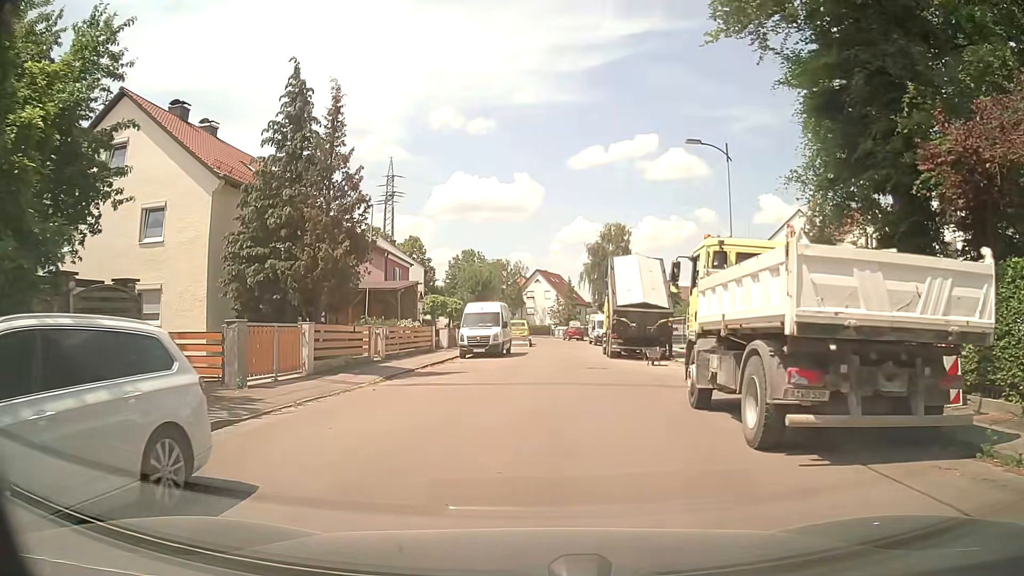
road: residential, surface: asphalt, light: Day
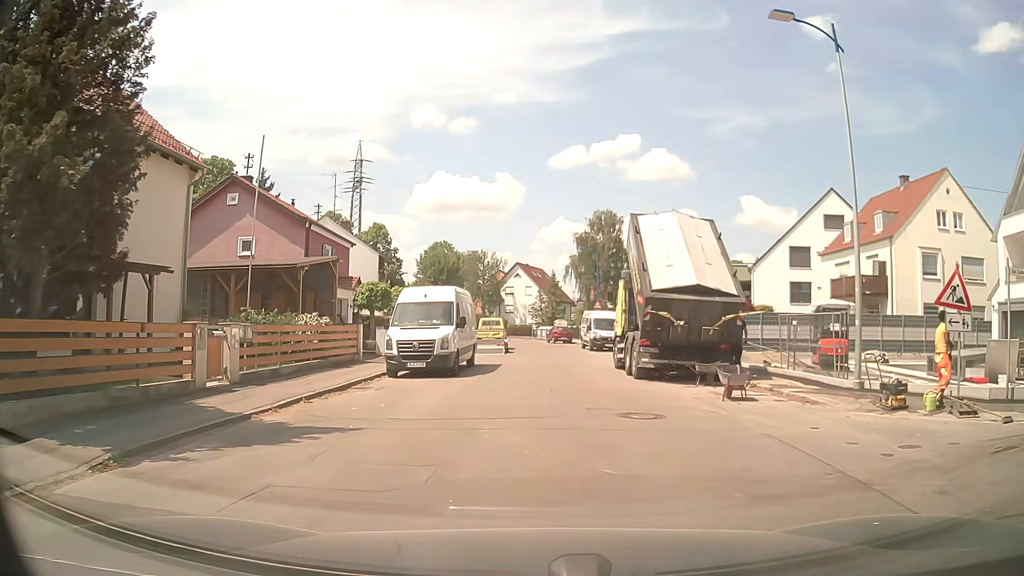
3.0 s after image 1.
(+0.2, +11.8) m; +1°
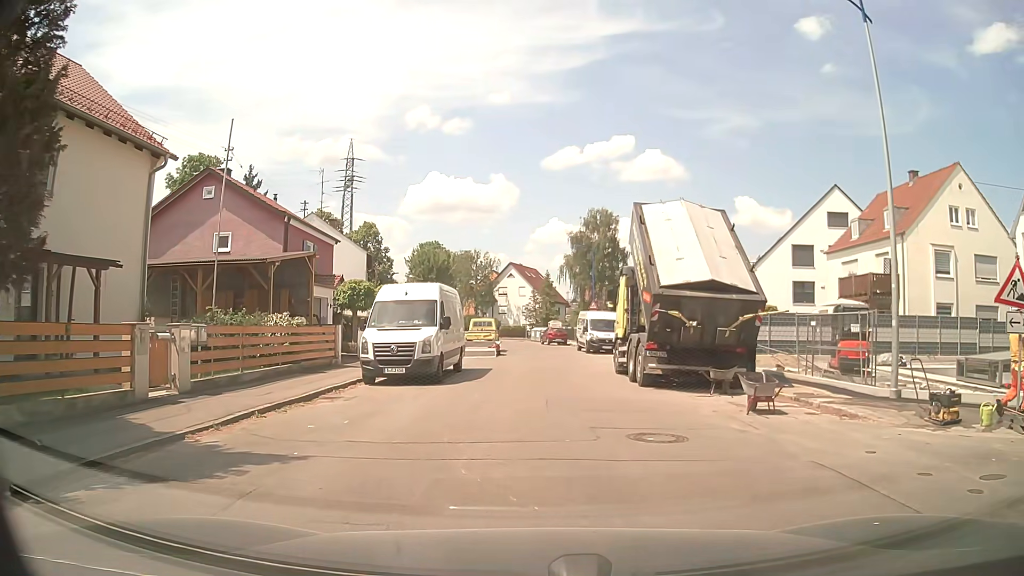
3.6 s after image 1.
(0.0, +2.0) m; +2°
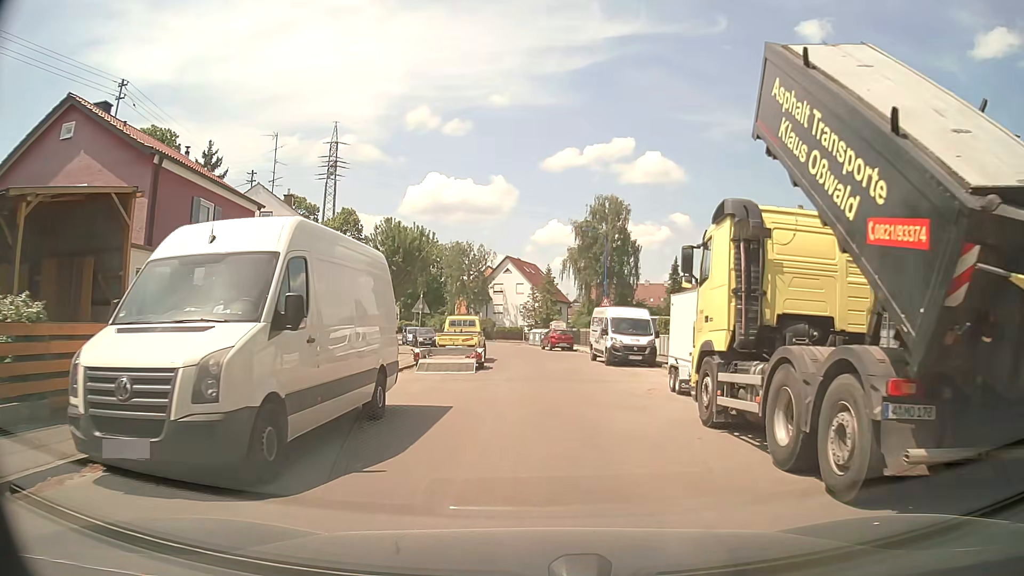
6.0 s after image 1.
(-0.1, +11.3) m; -1°
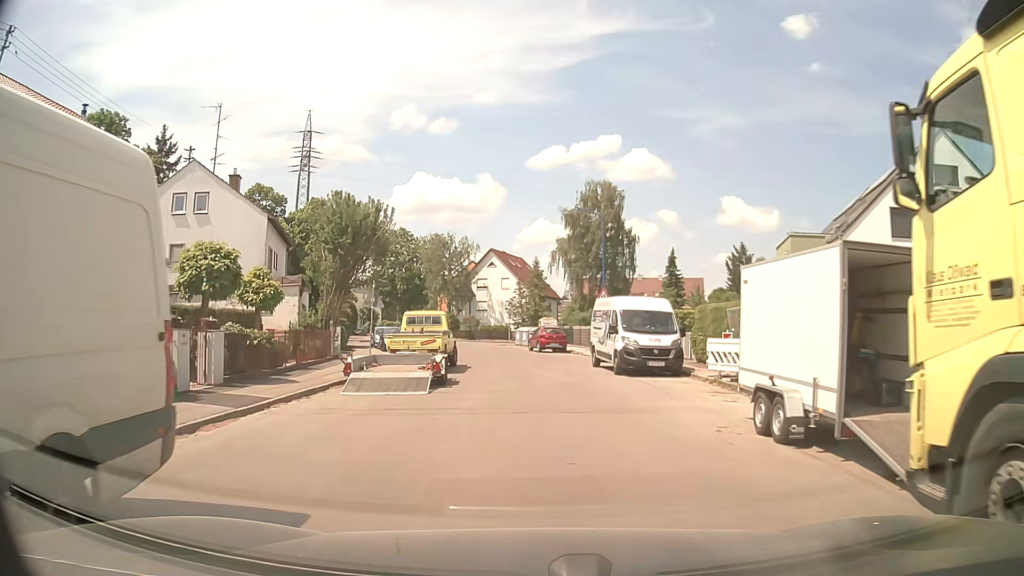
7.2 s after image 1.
(+0.2, +7.2) m; +2°
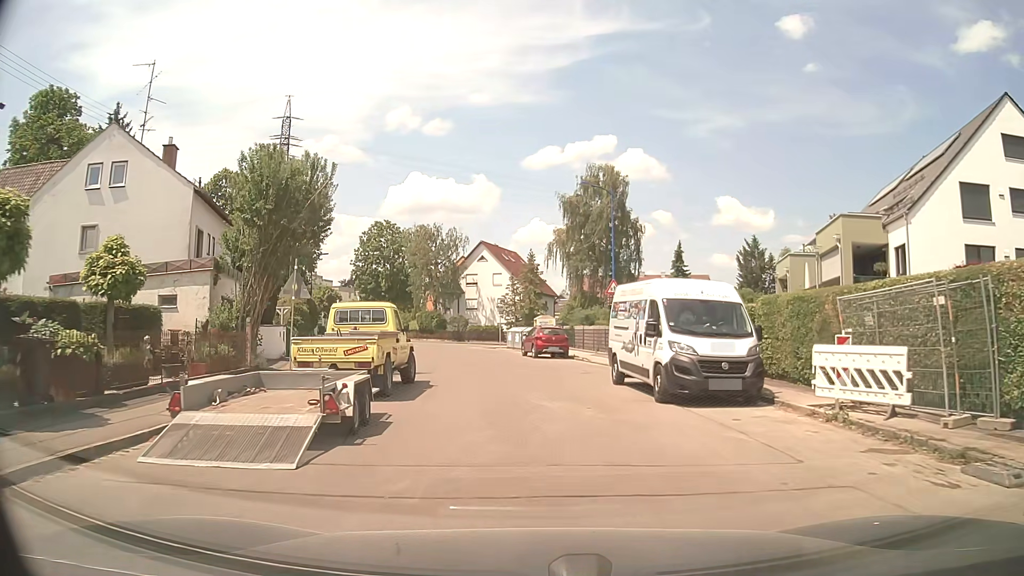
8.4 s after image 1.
(+0.1, +7.9) m; +1°
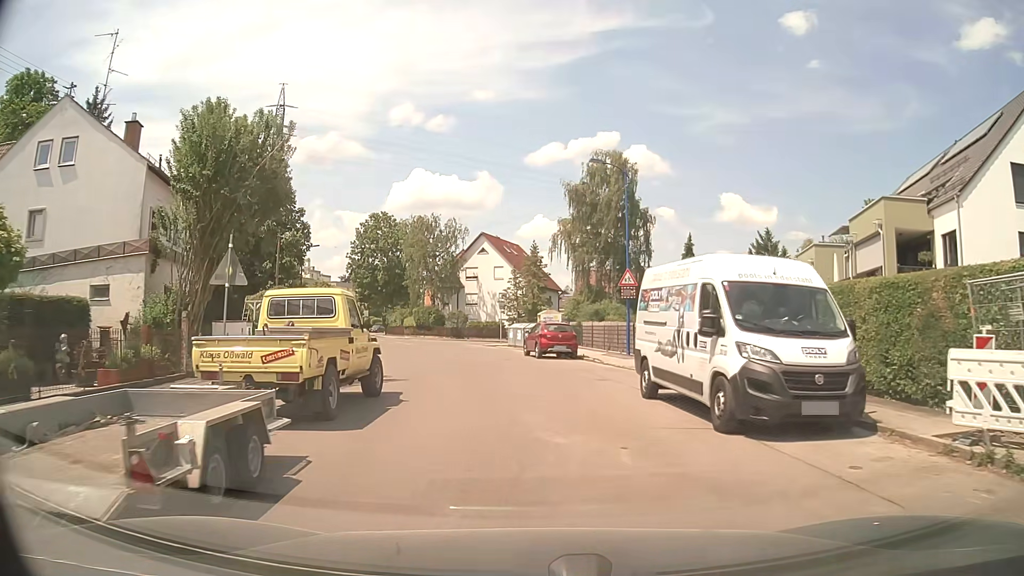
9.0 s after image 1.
(0.0, +4.1) m; 0°
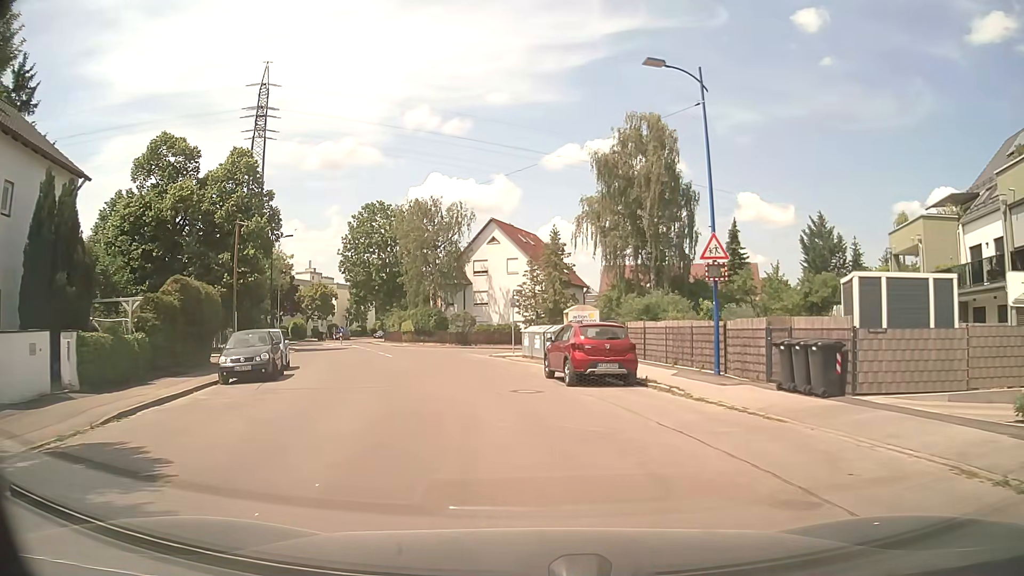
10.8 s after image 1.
(-0.1, +12.0) m; -1°
(0, +10) (-2, +20) (-3, +30) (-6, +39) (-10, +49) (-14, +58) (-17, +67) (-21, +77) (-23, +86) (-24, +96) m
